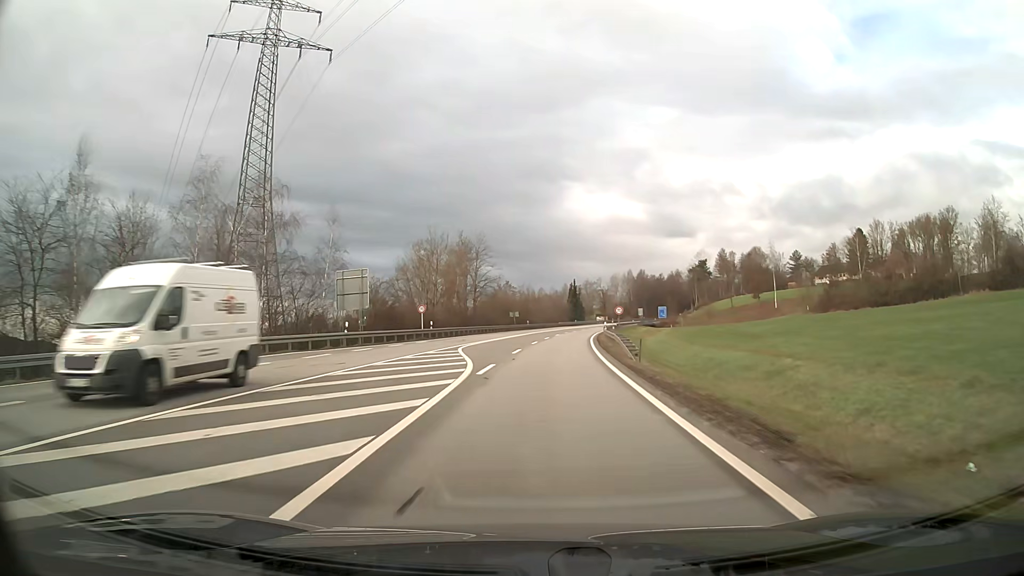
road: primary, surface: asphalt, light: Day
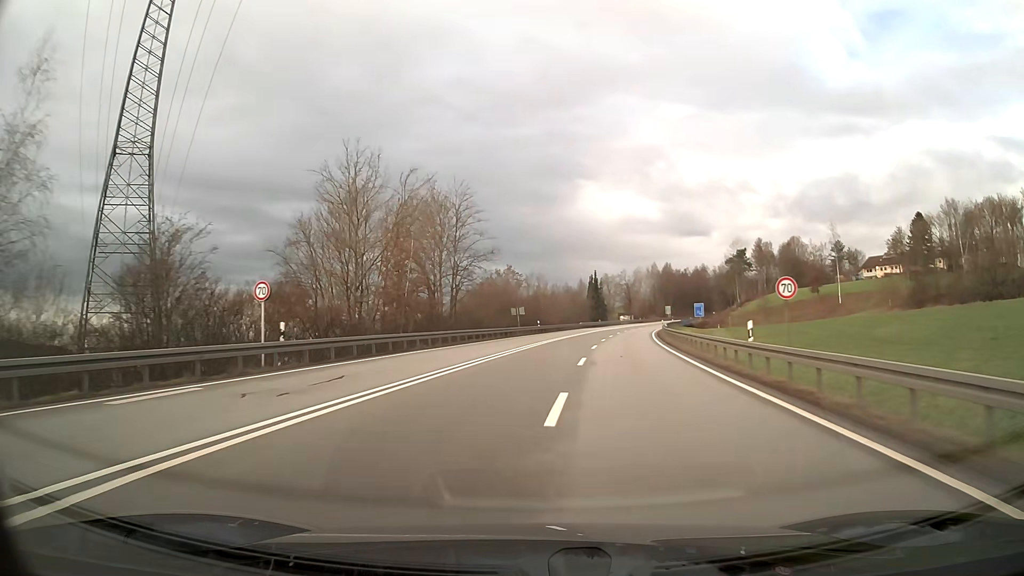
(-0.1, +32.8) m; 0°
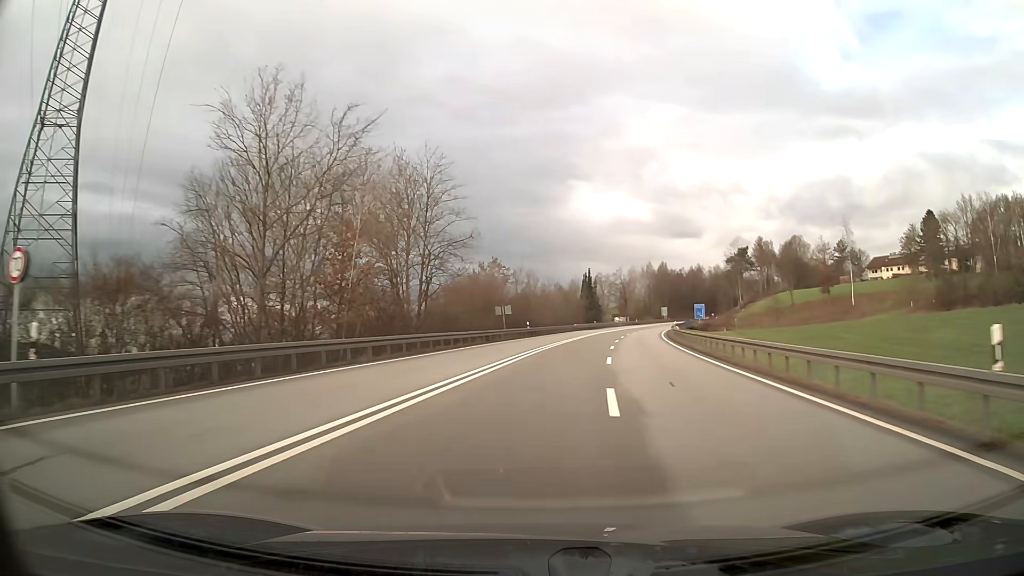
(+0.1, +11.0) m; +1°
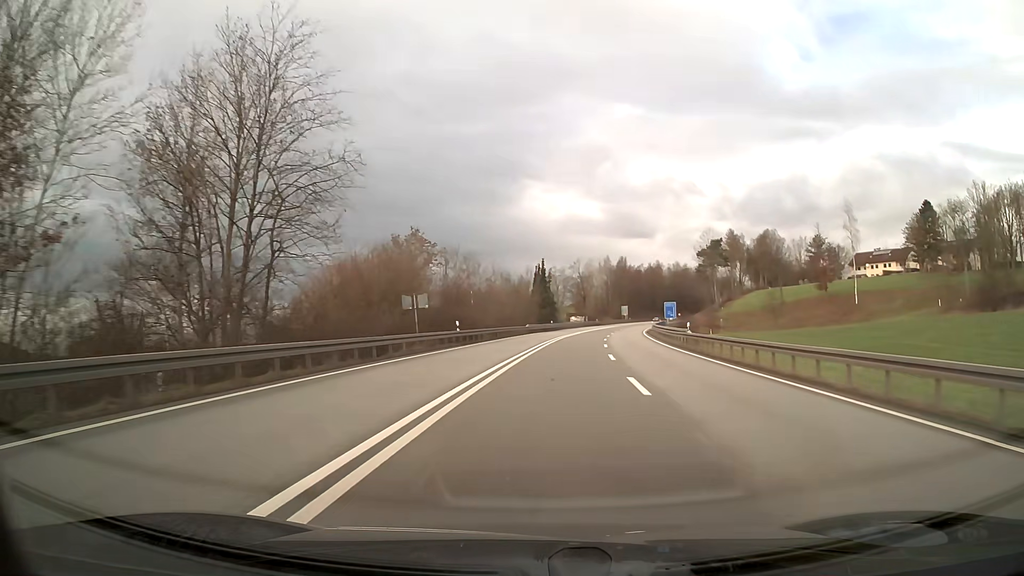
(+0.8, +21.9) m; +4°
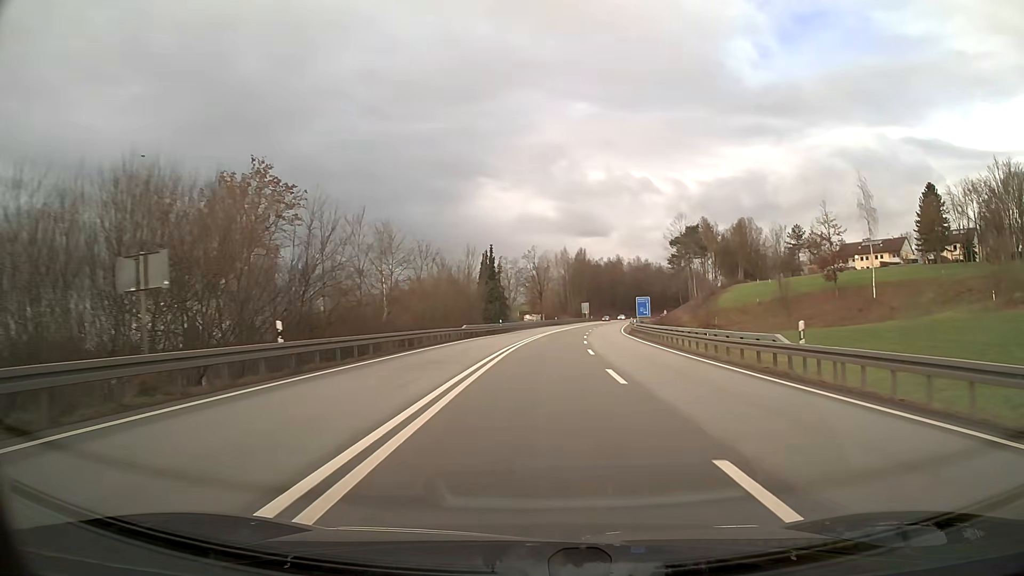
(+0.8, +21.8) m; +4°
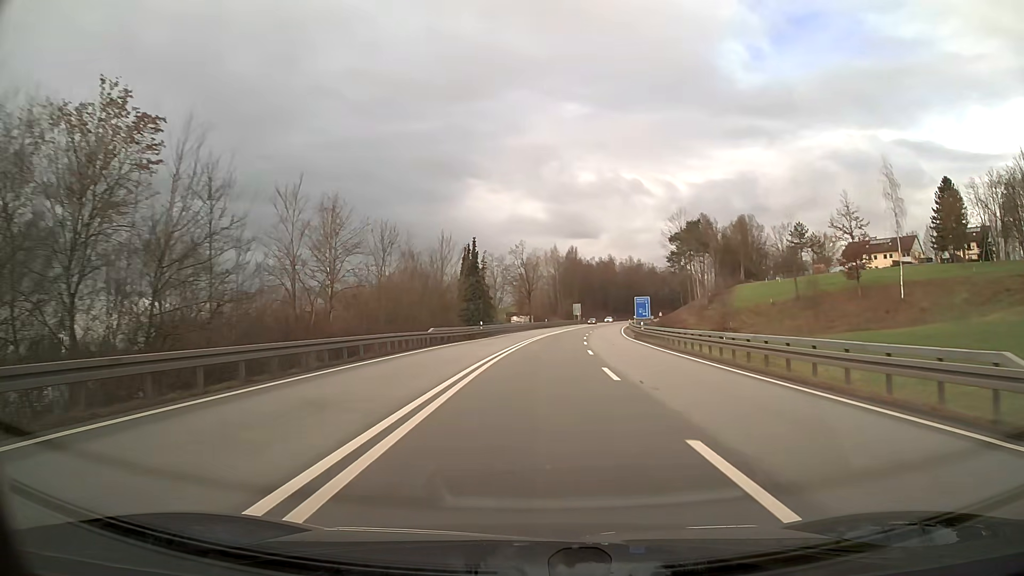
(+0.1, +10.9) m; +1°
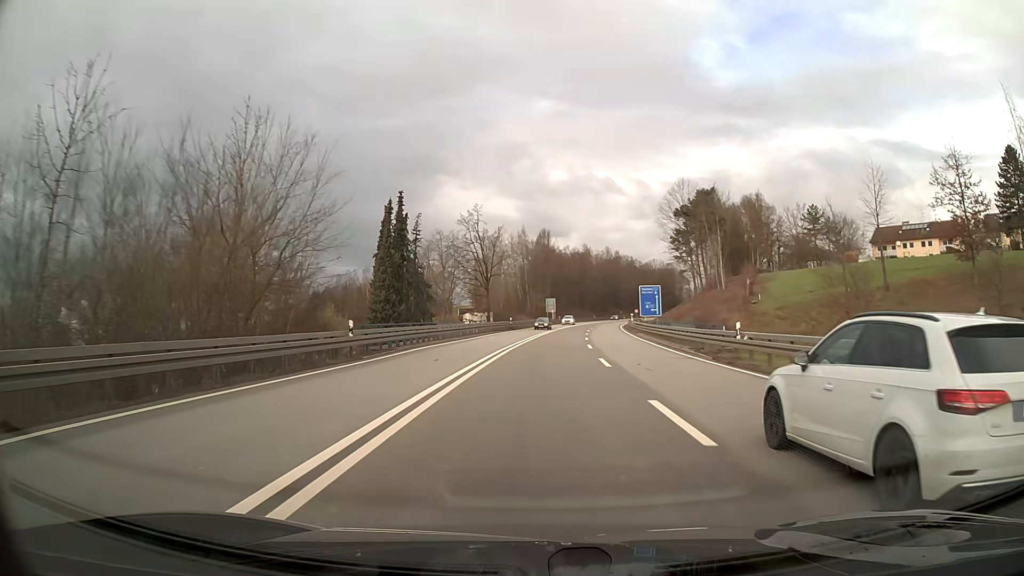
(+0.8, +32.8) m; +3°
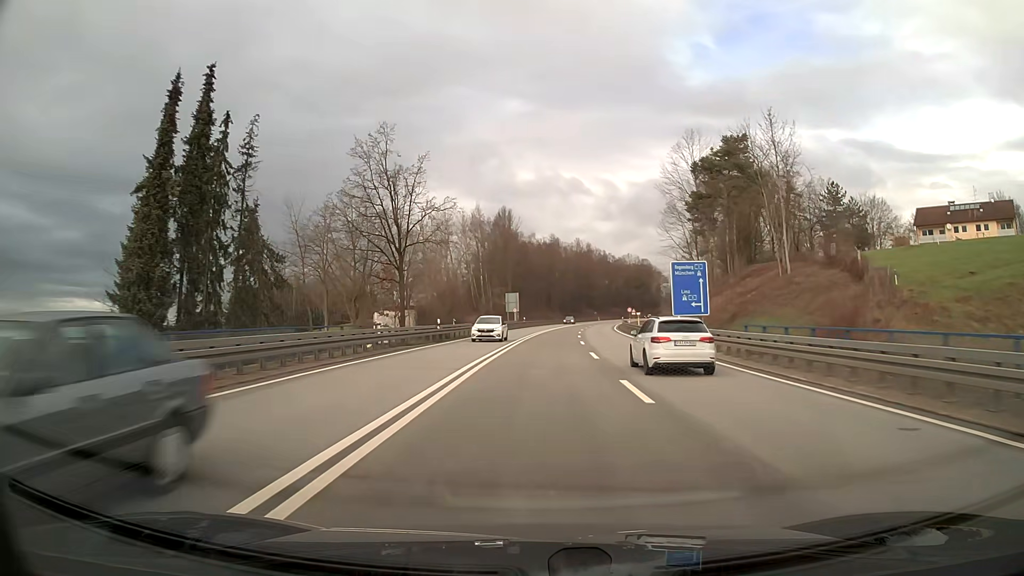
(+0.9, +32.6) m; +3°
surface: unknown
